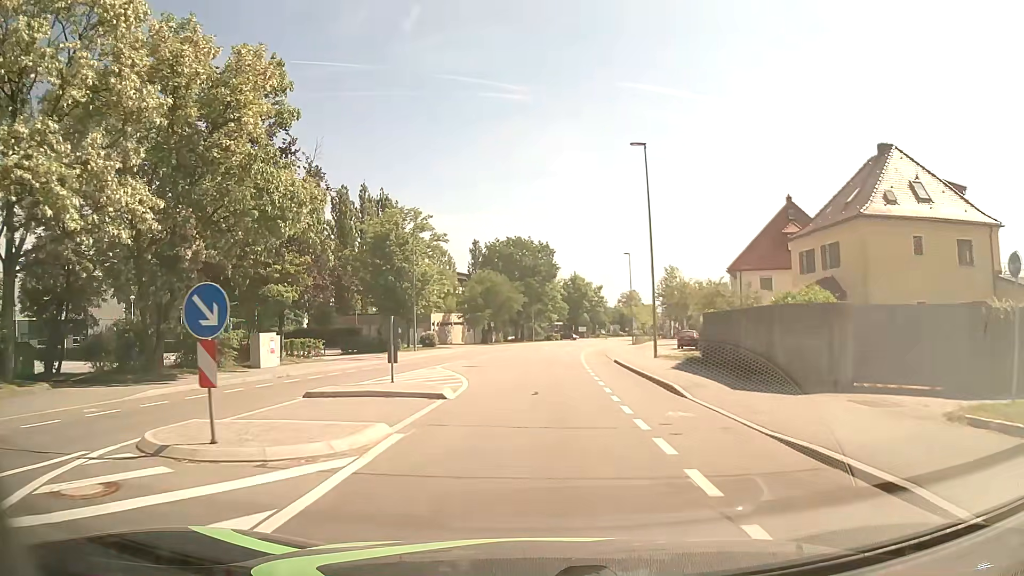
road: tertiary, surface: asphalt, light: Day
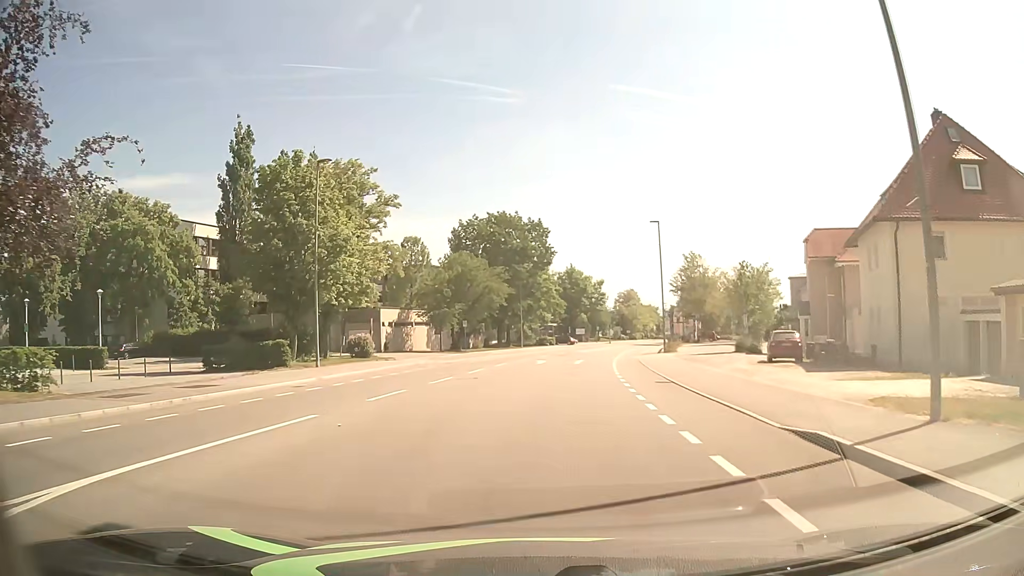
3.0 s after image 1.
(-0.1, +23.4) m; +1°
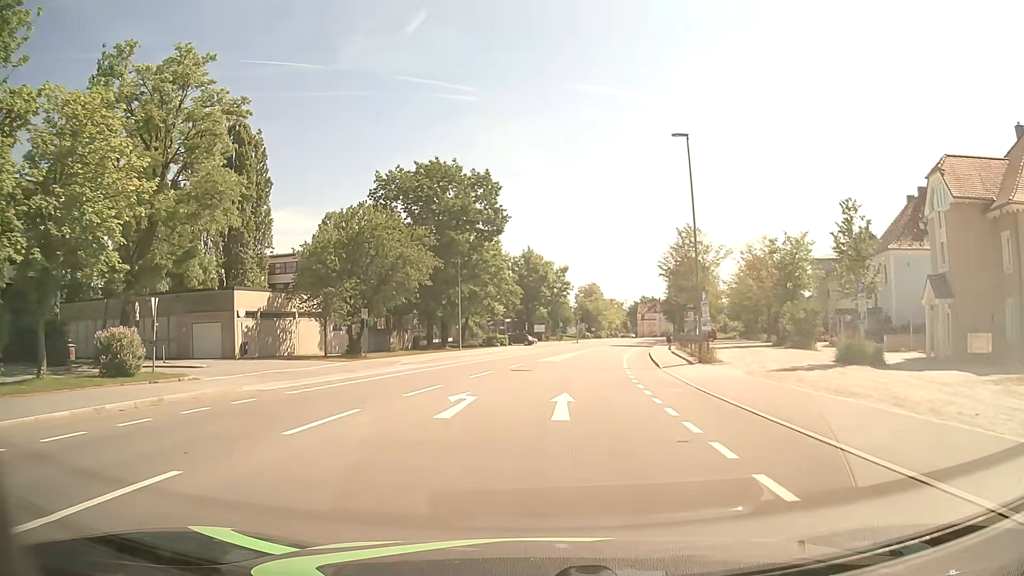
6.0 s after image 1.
(+0.6, +23.4) m; +3°
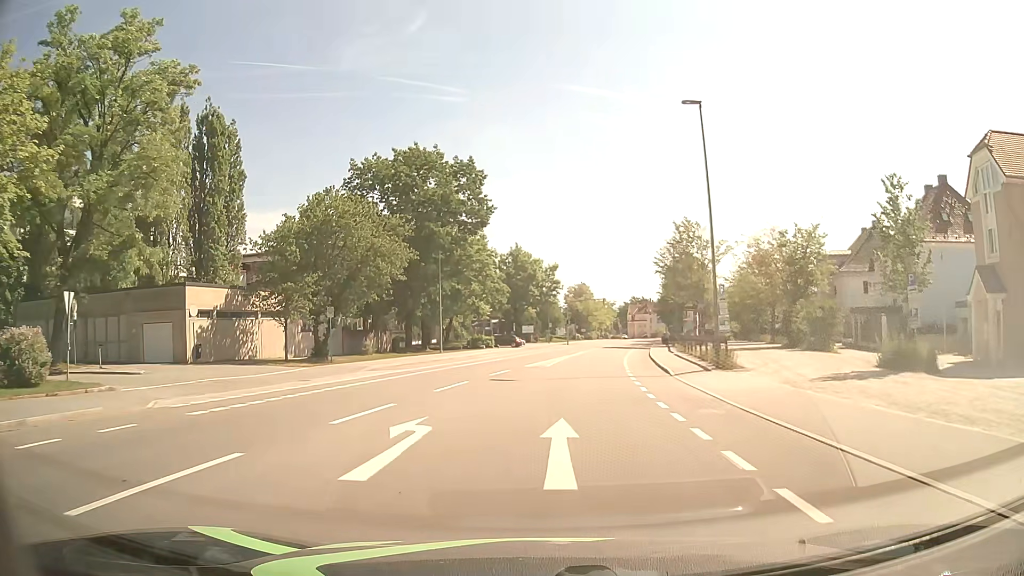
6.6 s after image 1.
(0.0, +4.7) m; +1°
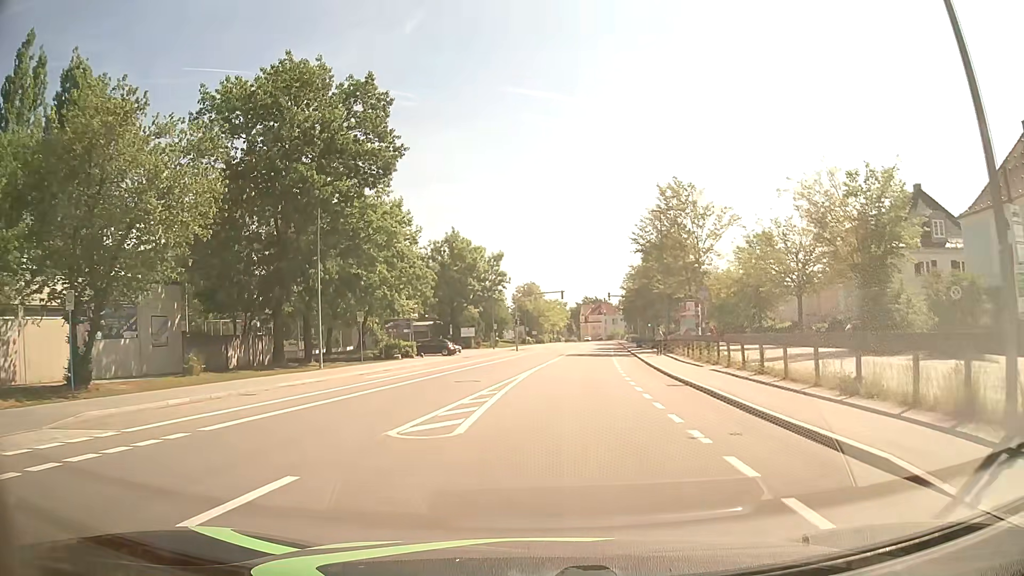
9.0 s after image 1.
(+0.7, +18.7) m; +4°
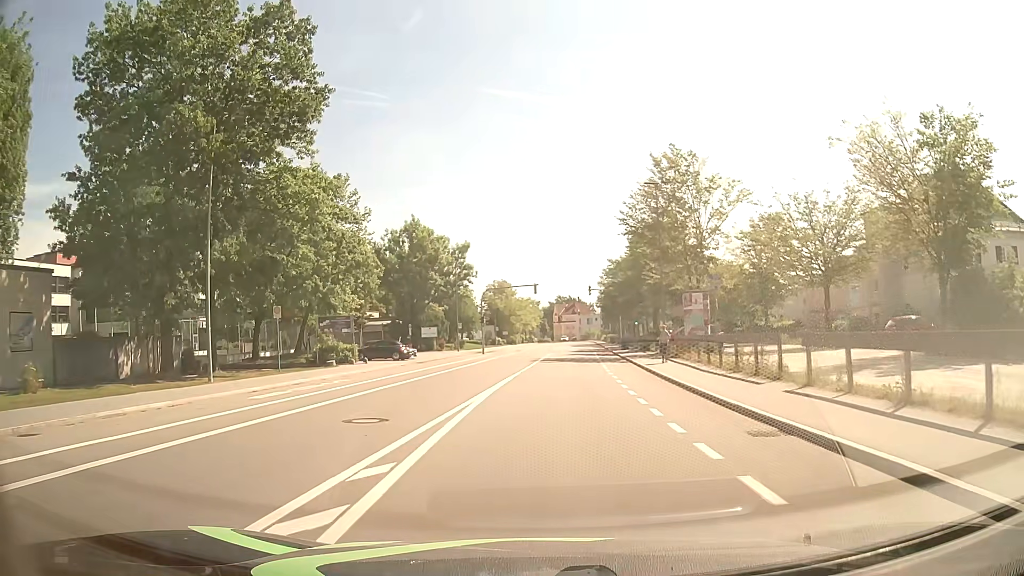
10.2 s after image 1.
(+0.2, +9.3) m; +2°
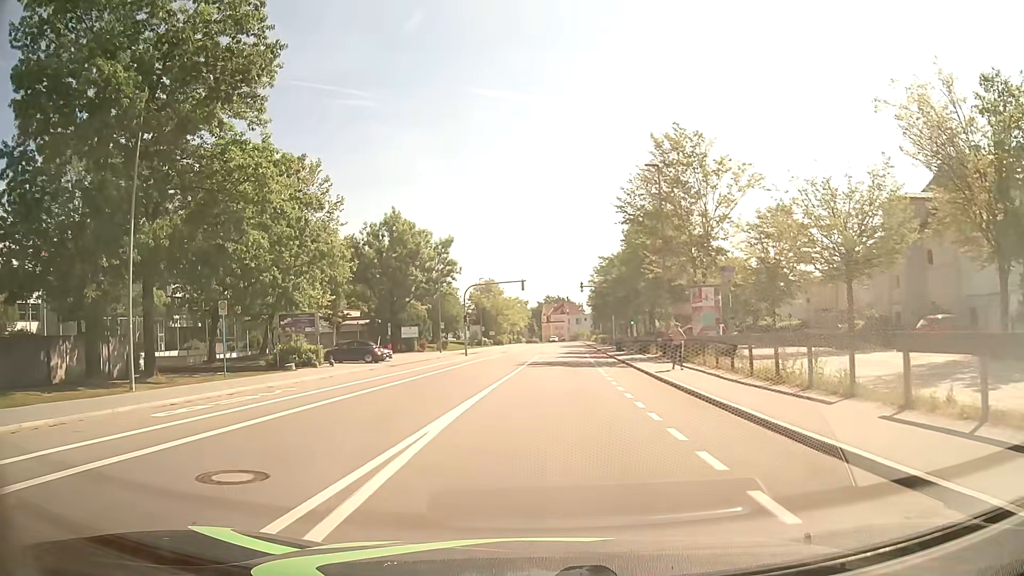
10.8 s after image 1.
(+0.1, +4.6) m; +1°
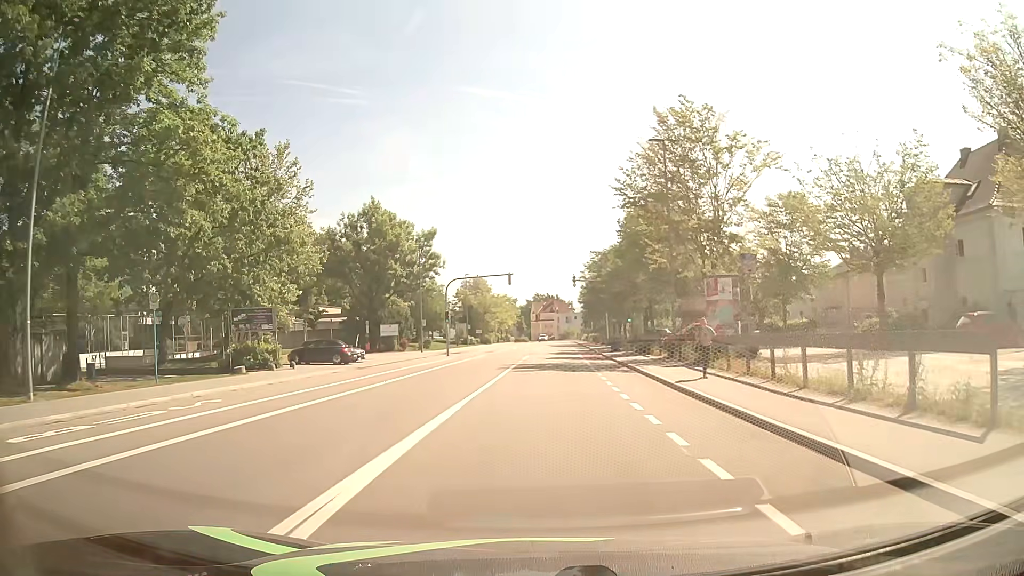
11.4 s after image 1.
(0.0, +4.6) m; +1°
(0, +10) (0, +20) (+1, +30) (+1, +40) (+2, +50) (+2, +60) (+3, +70) (+3, +80) (+3, +90) (+4, +100) m
